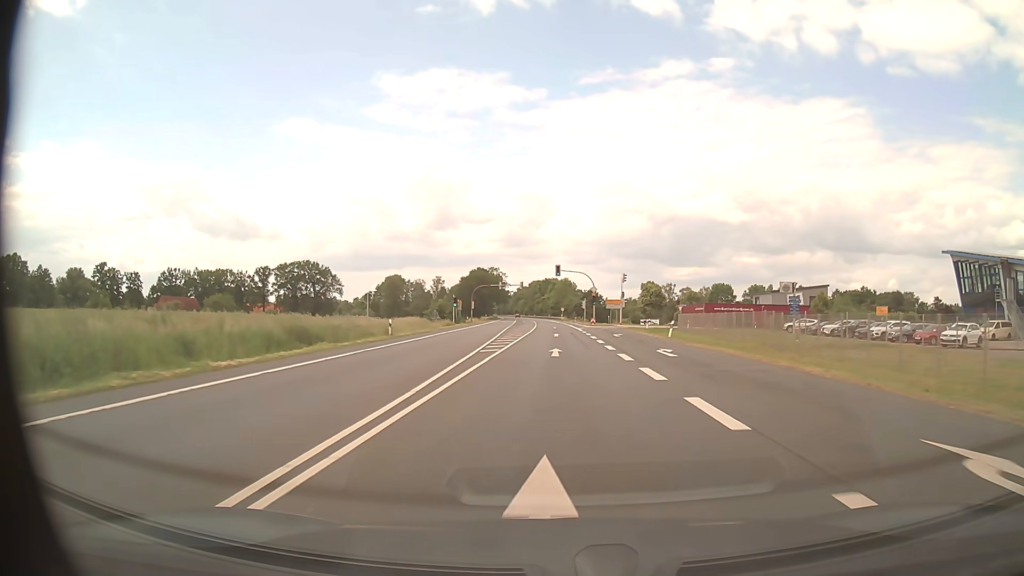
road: primary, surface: asphalt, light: Day
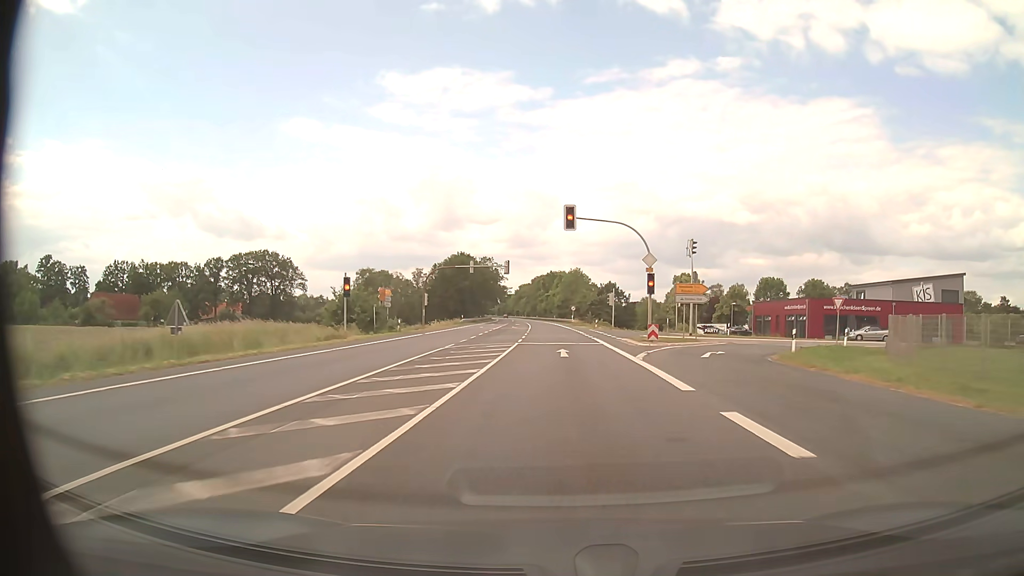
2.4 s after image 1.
(-0.2, +44.3) m; -1°
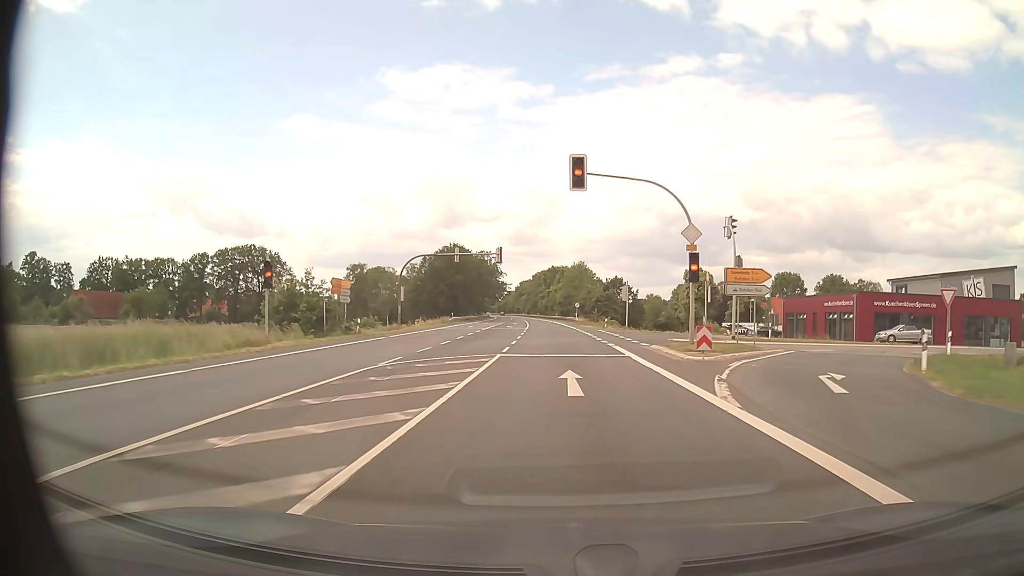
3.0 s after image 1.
(0.0, +11.1) m; 0°
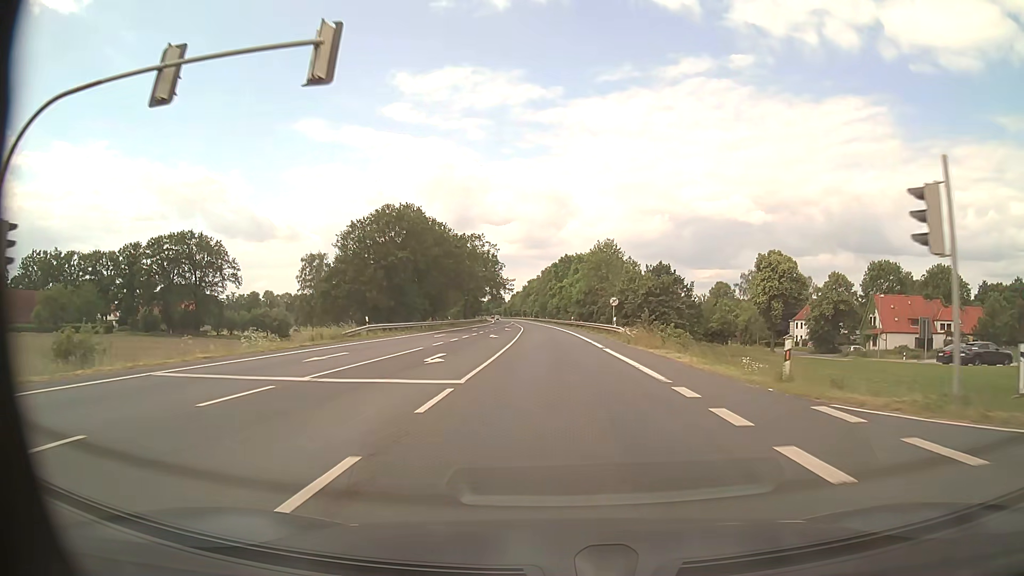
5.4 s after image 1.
(-0.4, +44.4) m; -1°
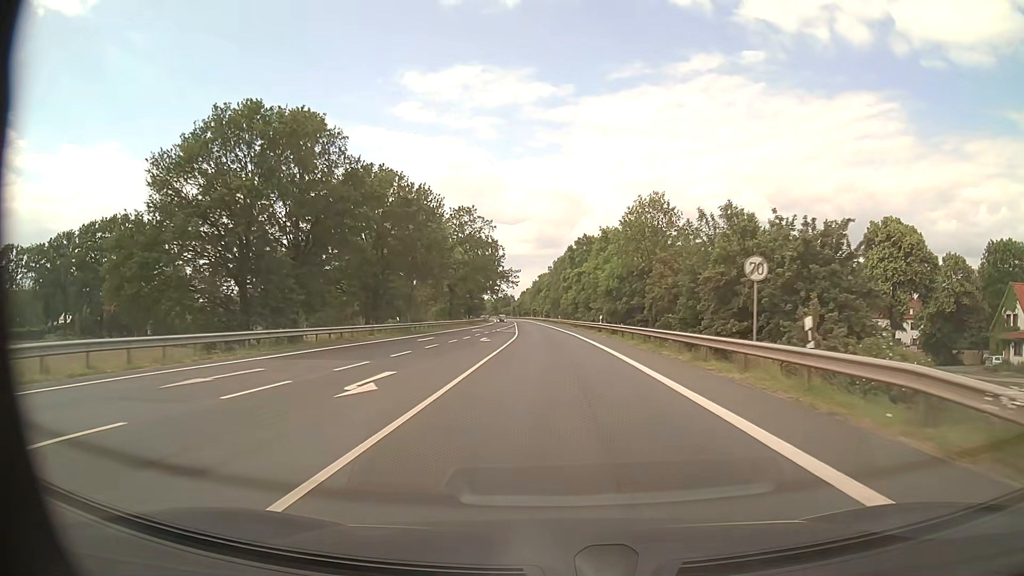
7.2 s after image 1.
(-0.3, +33.3) m; -1°
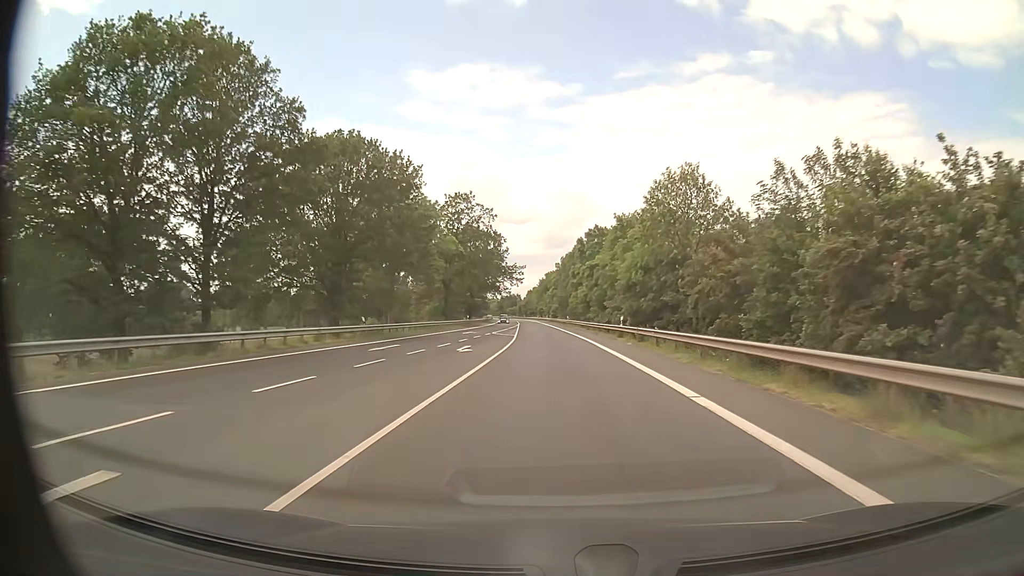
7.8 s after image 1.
(0.0, +11.1) m; -1°
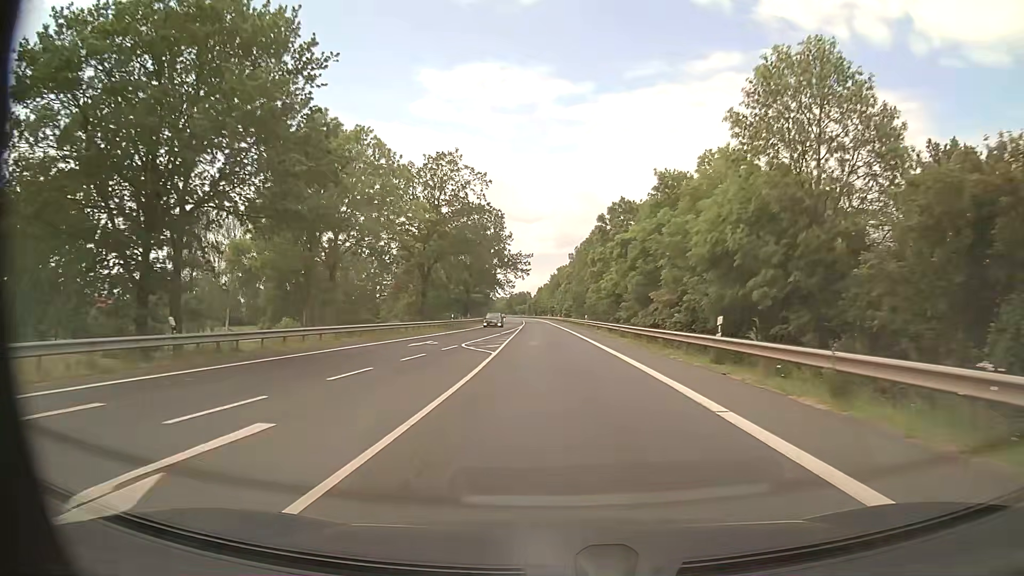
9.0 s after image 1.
(-0.2, +22.2) m; -1°
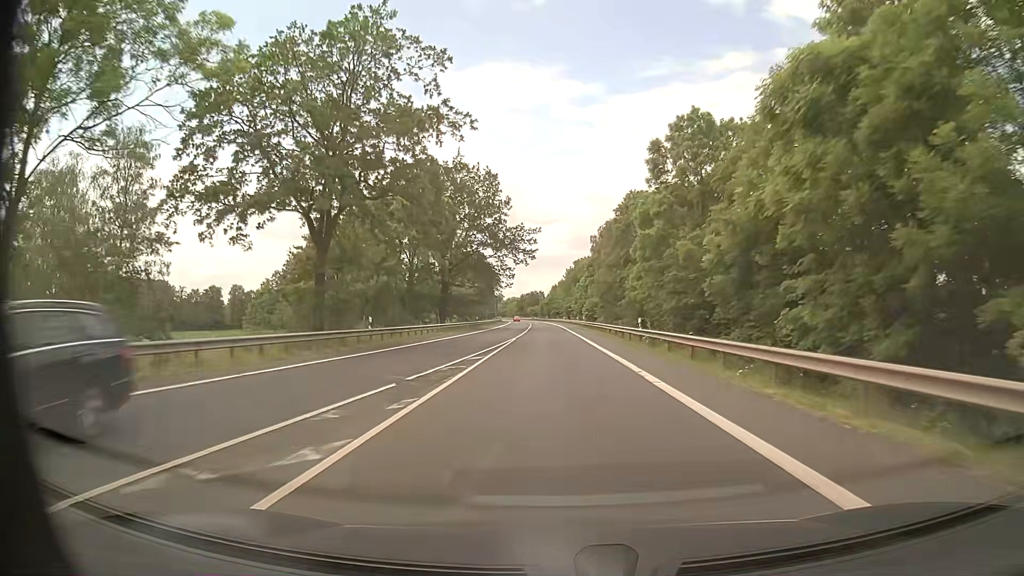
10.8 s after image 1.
(-0.5, +33.5) m; -1°
(0, +10) (0, +20) (0, +30) (0, +40) (-1, +50) (-1, +60) (-1, +70) (-1, +80) (-2, +90) (-2, +100) m
